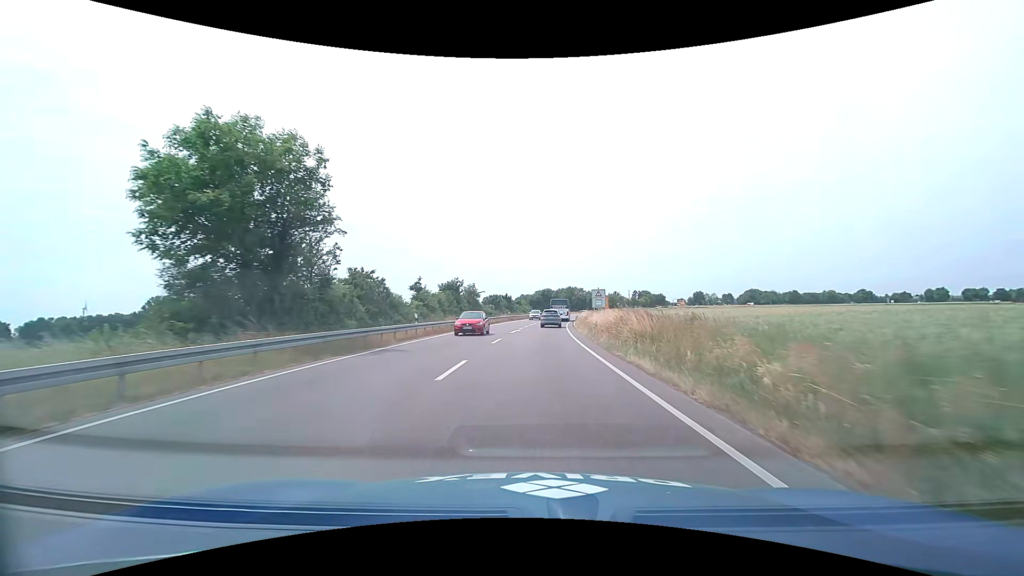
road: primary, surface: asphalt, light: Day
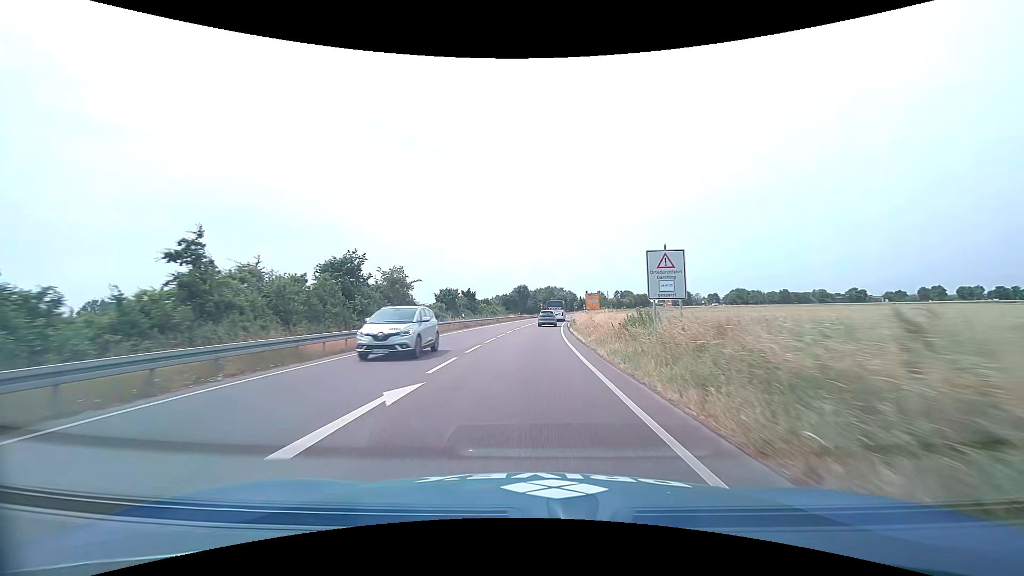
(+0.7, +28.6) m; +3°
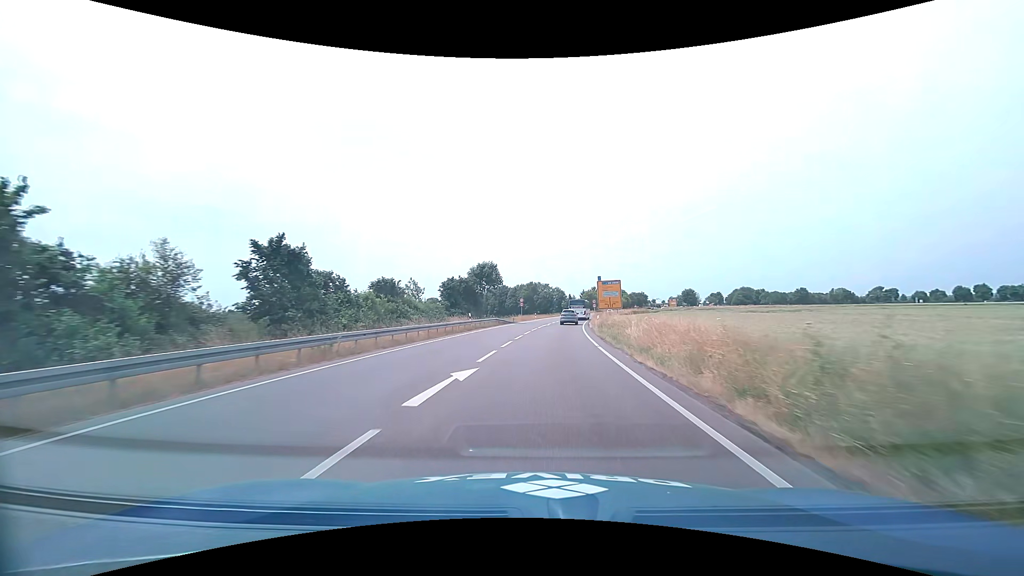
(+1.0, +51.7) m; +2°
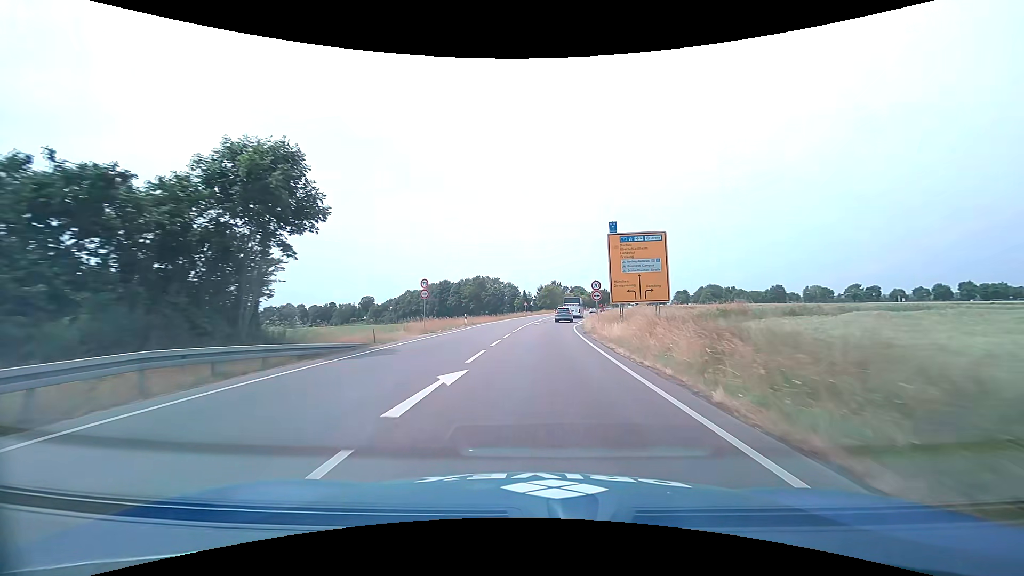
(+1.9, +42.8) m; +5°
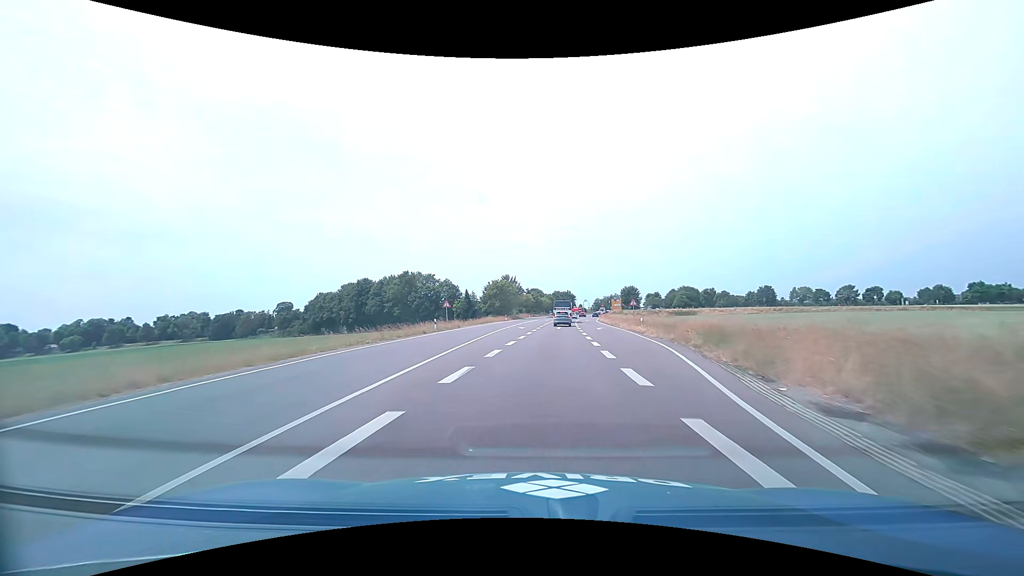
(+2.5, +49.8) m; +5°
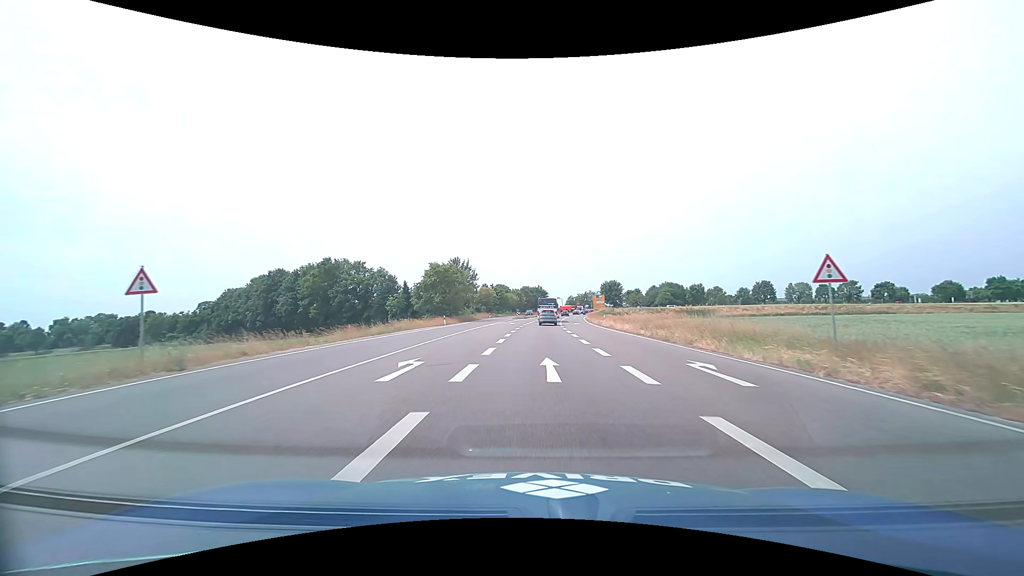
(+1.2, +35.8) m; +4°
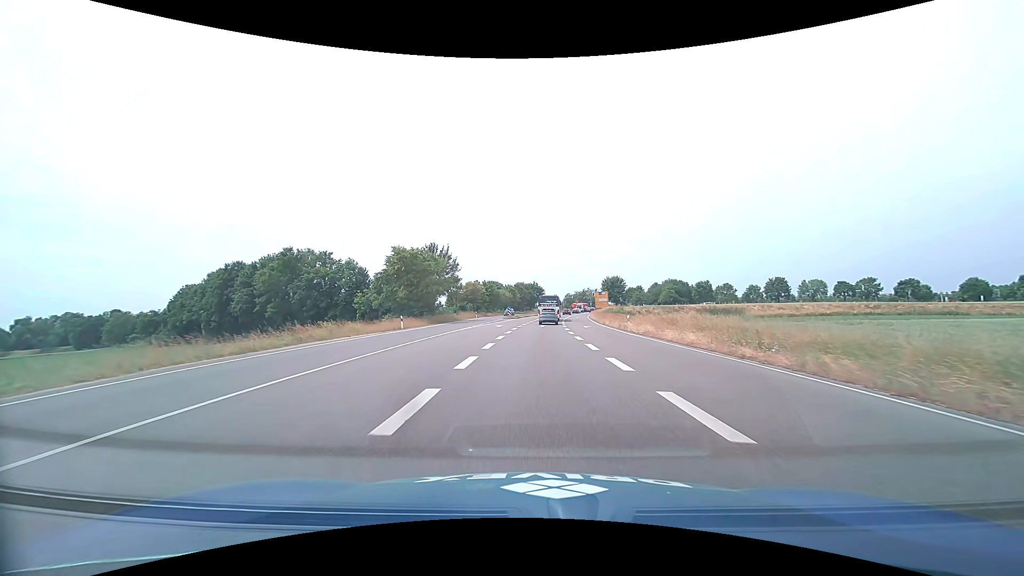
(+0.1, +16.2) m; +1°
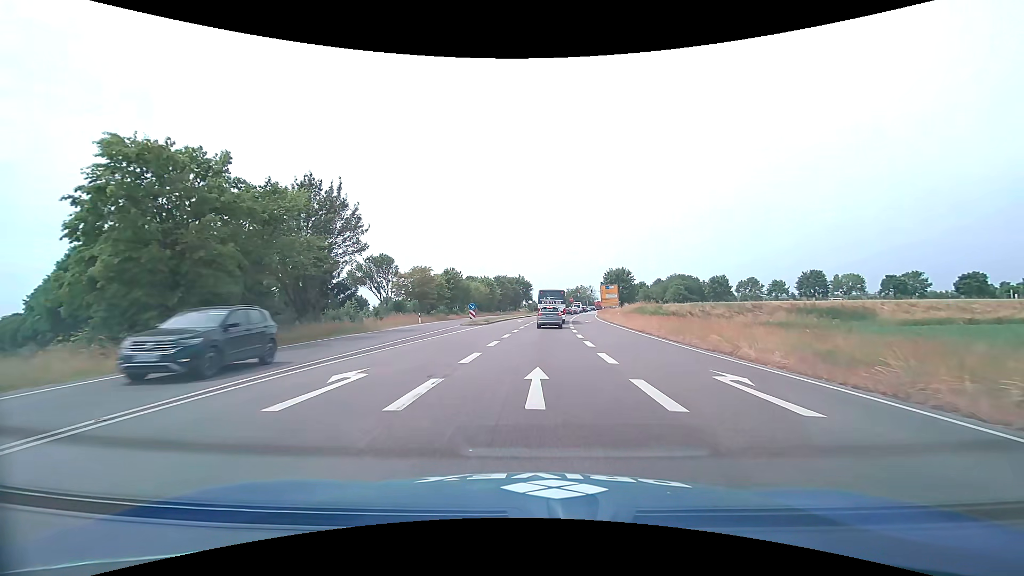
(+0.4, +34.2) m; +1°
(0, +10) (0, +20) (0, +30) (+1, +40) (+2, +50) (+2, +60) (+3, +70) (+4, +80) (+5, +90) (+7, +100) m
